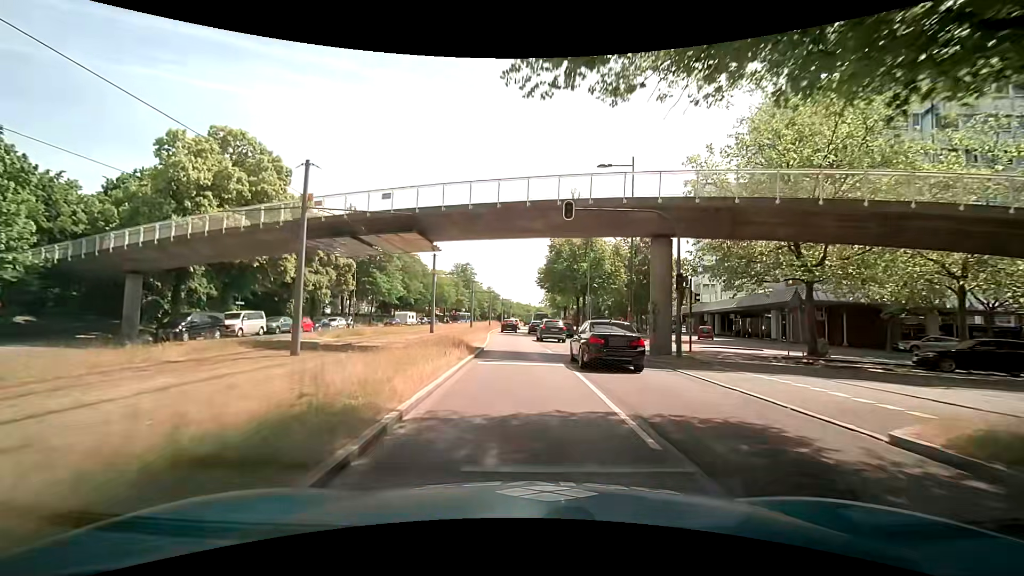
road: secondary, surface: asphalt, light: Day
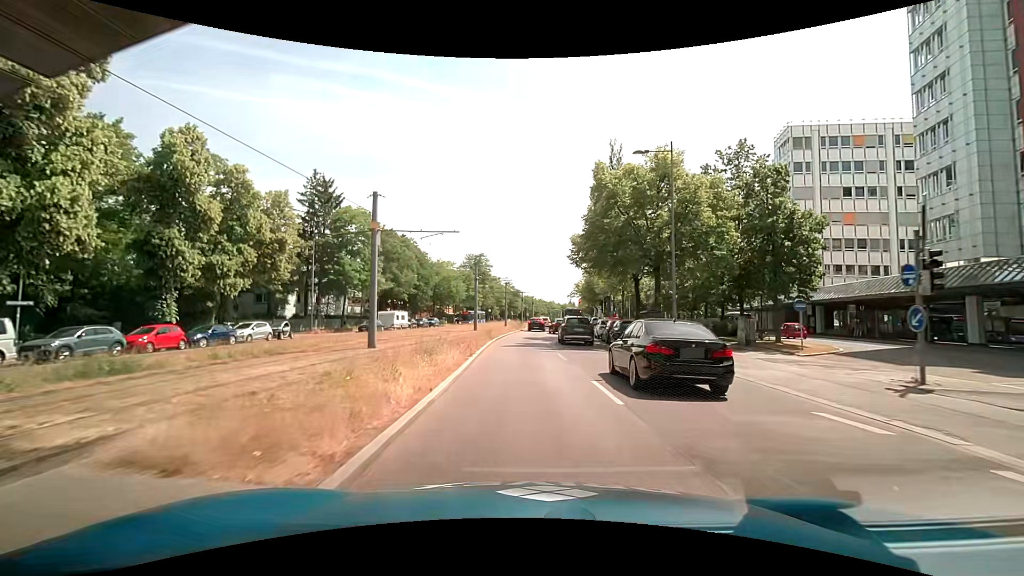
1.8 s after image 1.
(0.0, +22.2) m; -2°
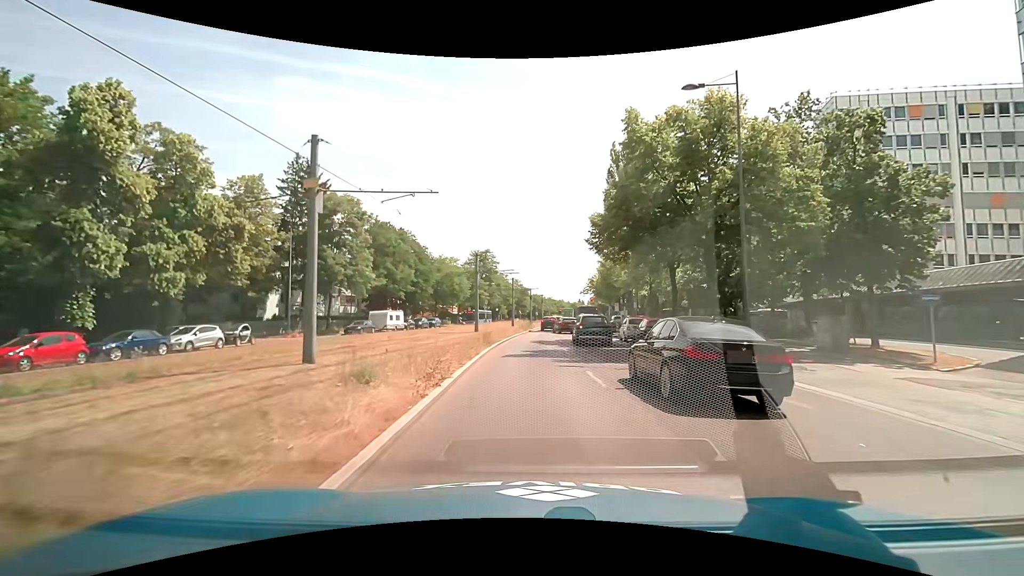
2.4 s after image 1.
(-0.1, +7.3) m; -2°
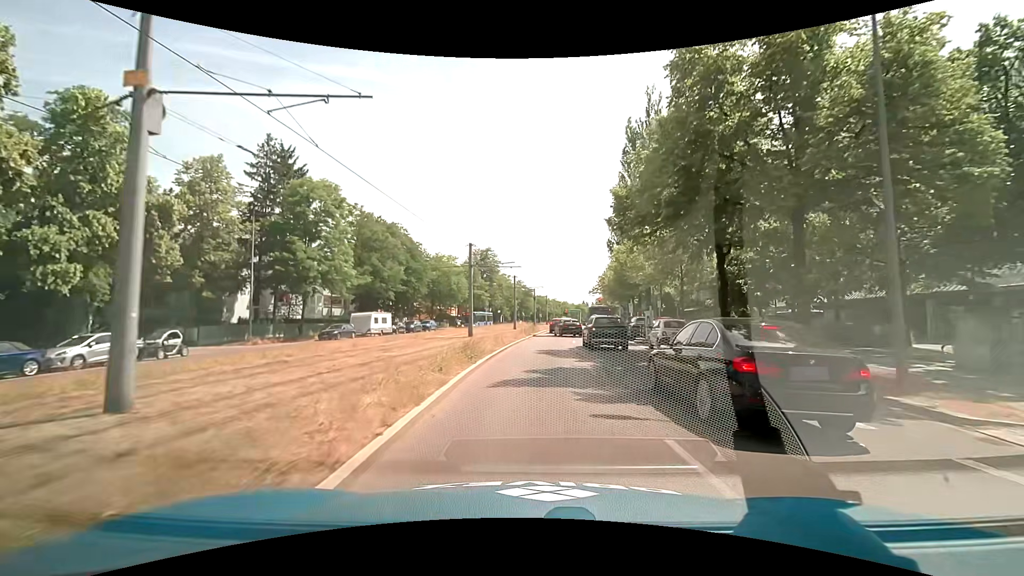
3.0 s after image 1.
(0.0, +7.1) m; 0°
